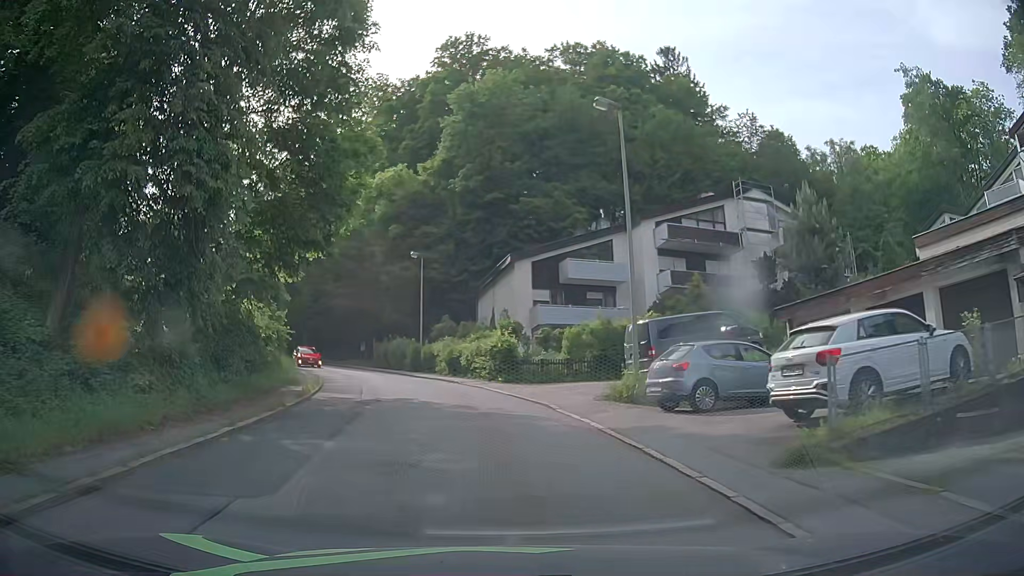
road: residential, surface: asphalt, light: Day
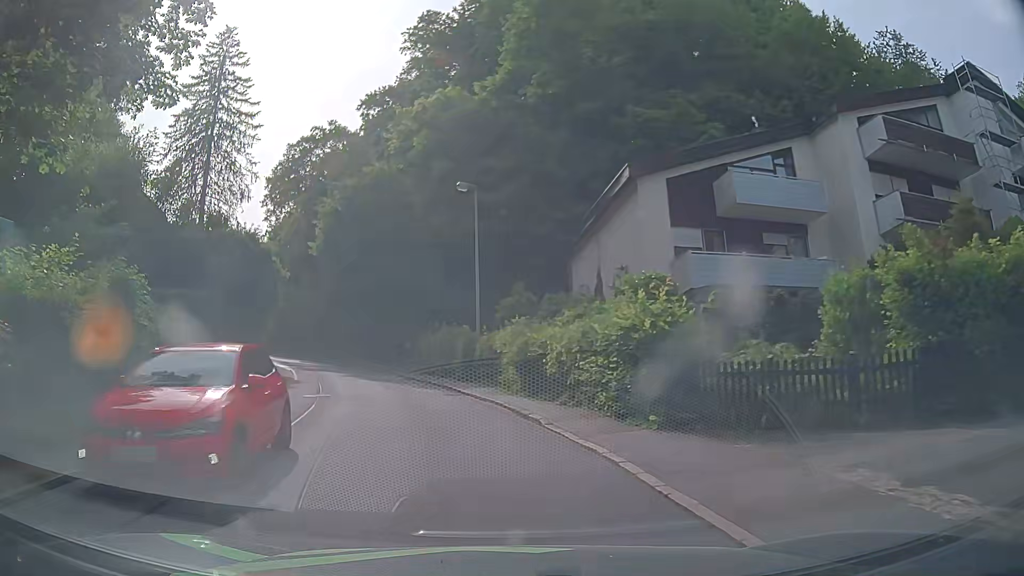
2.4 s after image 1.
(-1.0, +18.1) m; -8°
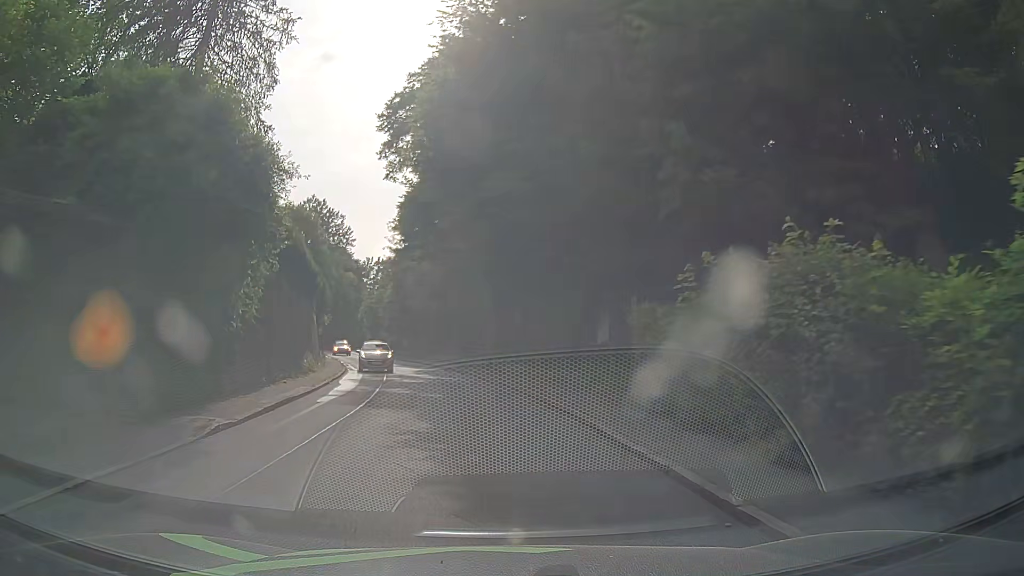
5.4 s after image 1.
(-3.2, +22.7) m; -16°
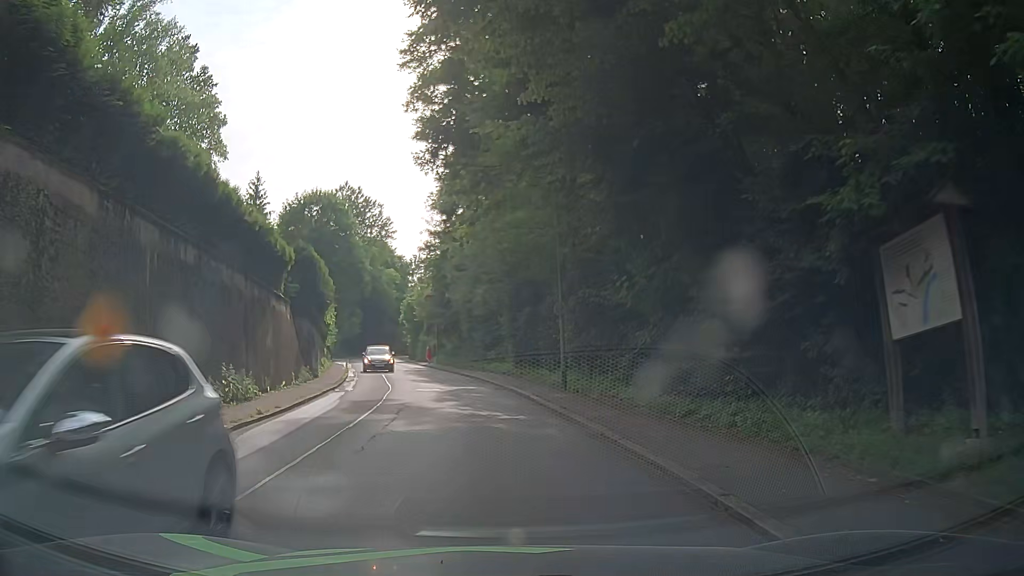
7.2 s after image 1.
(-0.5, +13.8) m; -4°
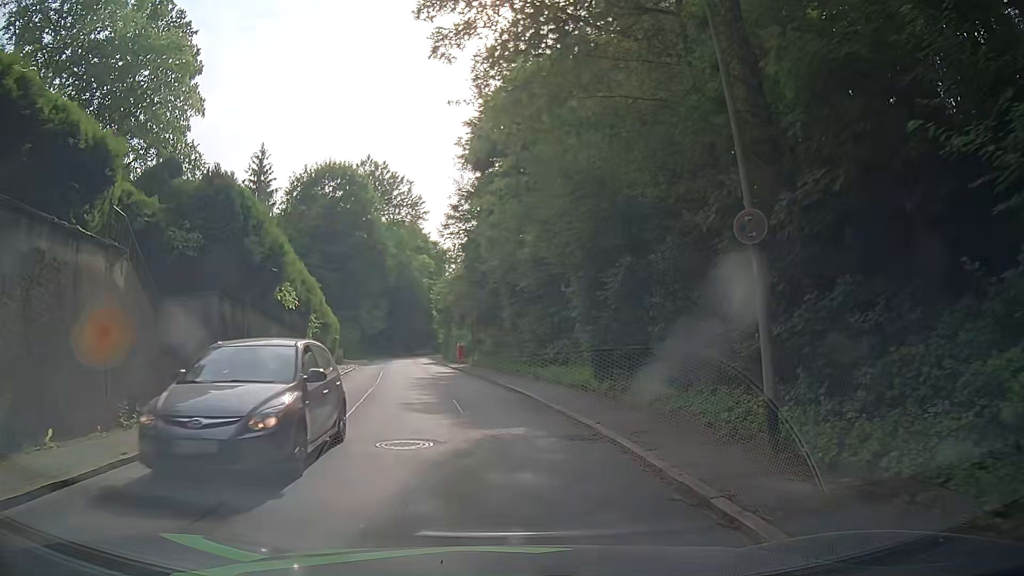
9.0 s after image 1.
(-0.5, +13.8) m; -5°
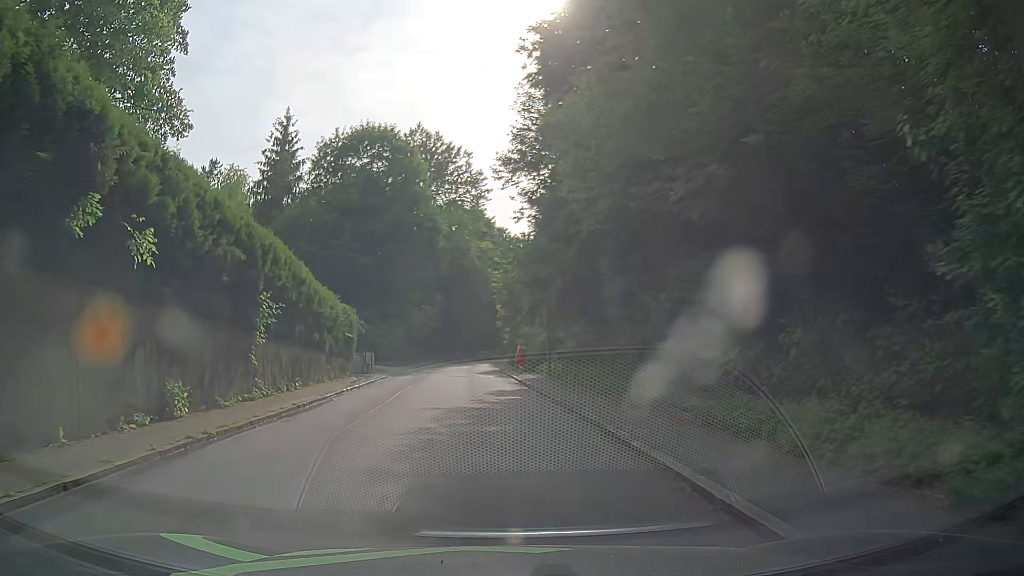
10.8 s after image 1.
(-0.3, +13.8) m; -5°
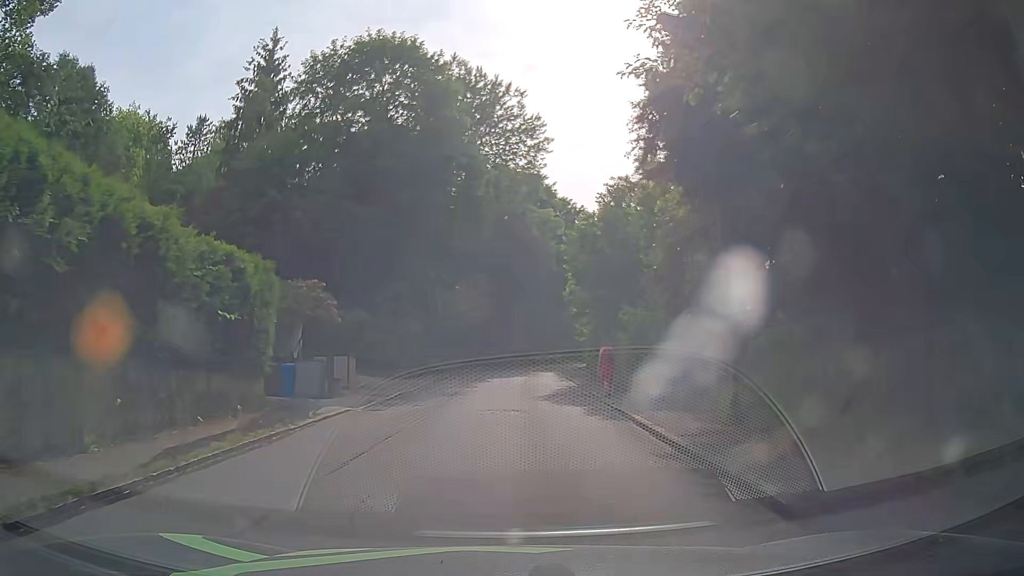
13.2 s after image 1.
(-0.9, +18.4) m; -5°
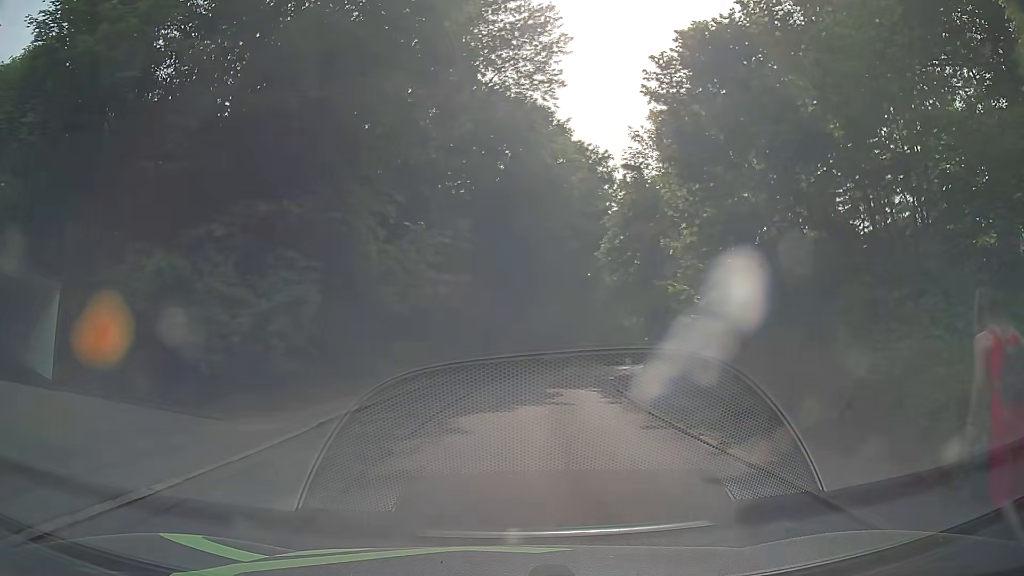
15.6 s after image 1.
(0.0, +18.7) m; 0°
(0, +10) (+1, +20) (+3, +30) (+5, +39) (+9, +49) (+14, +57) (+21, +65) (+27, +73) (+34, +80) (+41, +87) m
